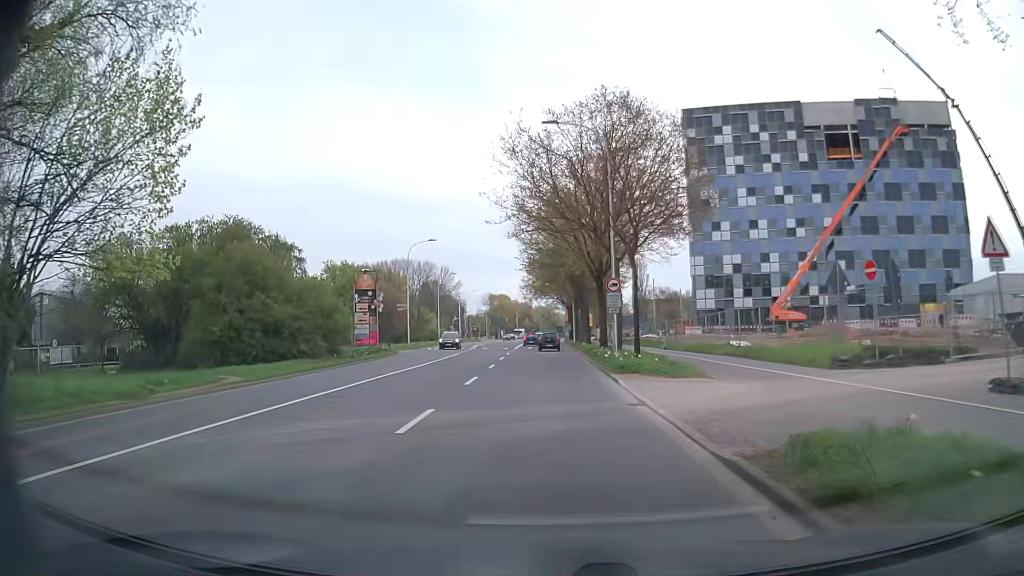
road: secondary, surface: asphalt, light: Day
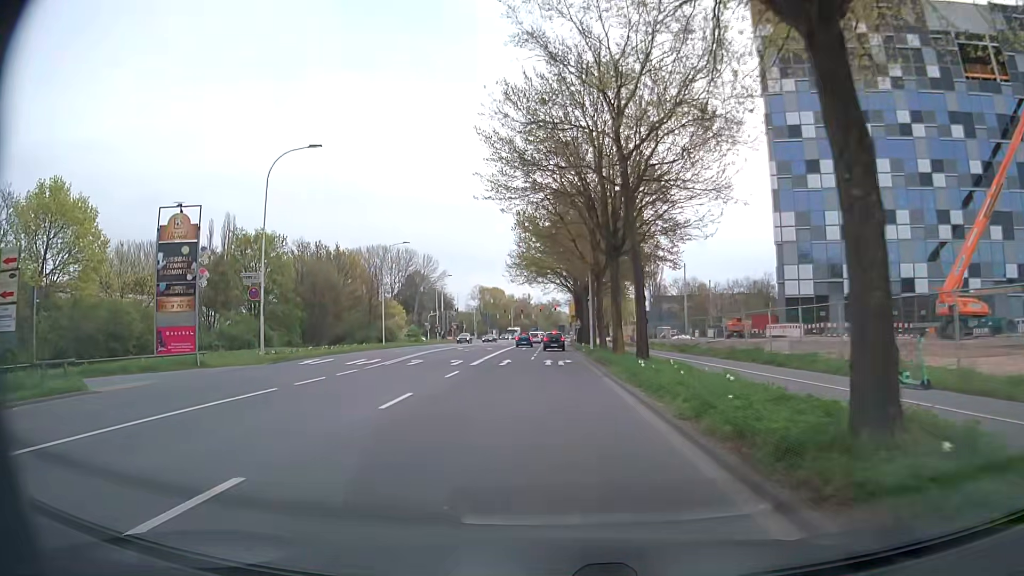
(+0.4, +33.2) m; +1°
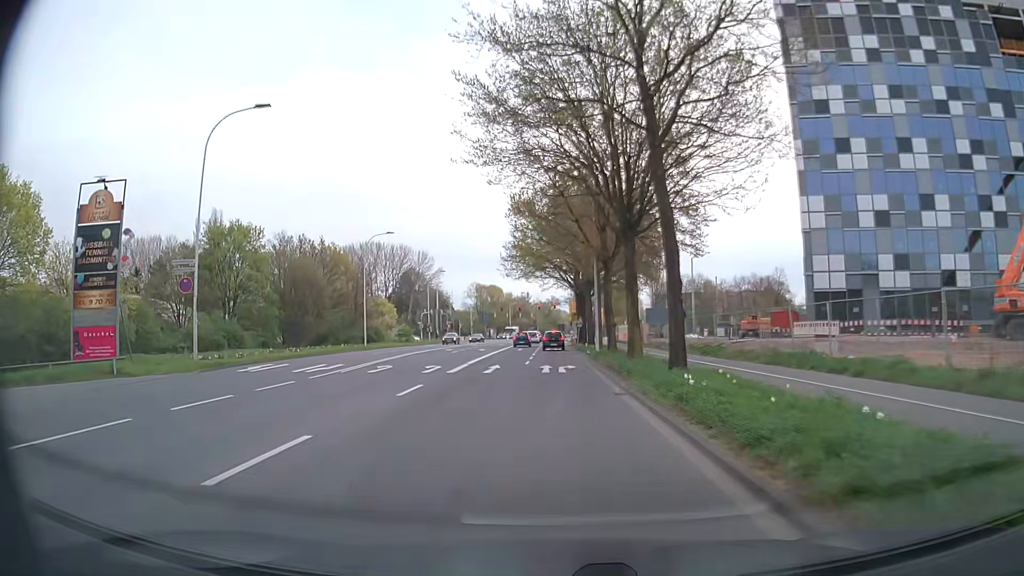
(0.0, +6.4) m; +1°
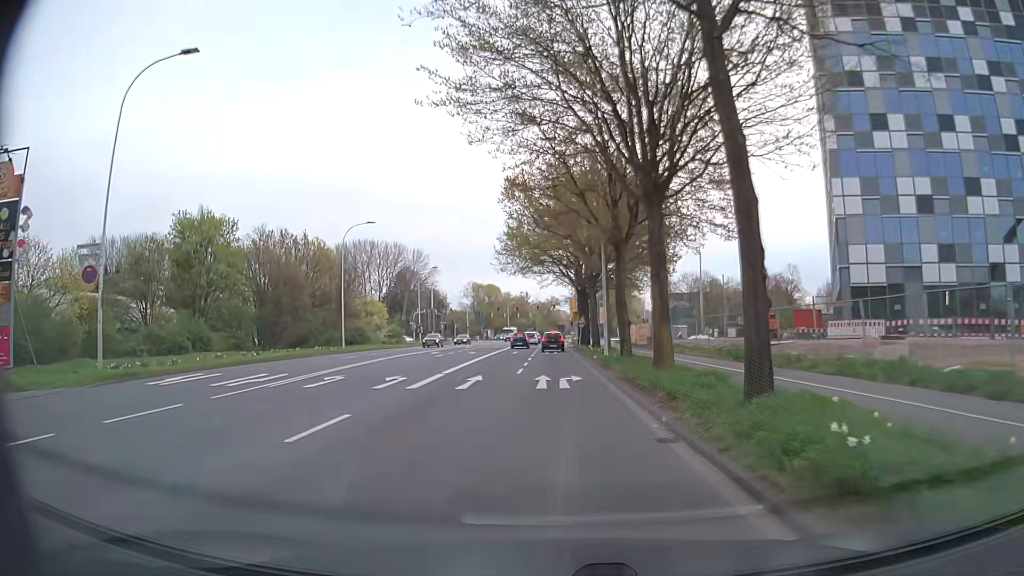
(0.0, +6.3) m; 0°
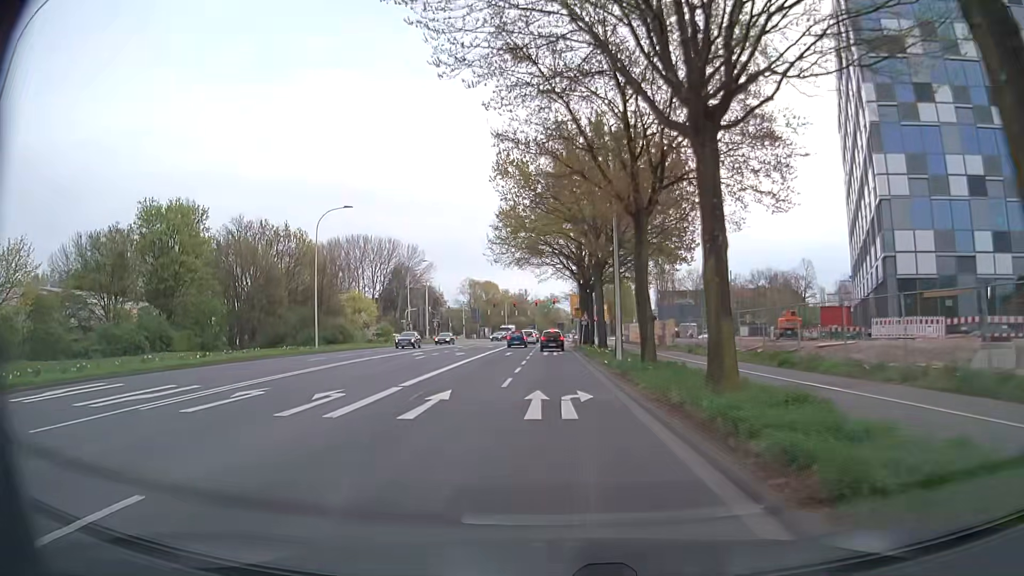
(0.0, +6.2) m; 0°
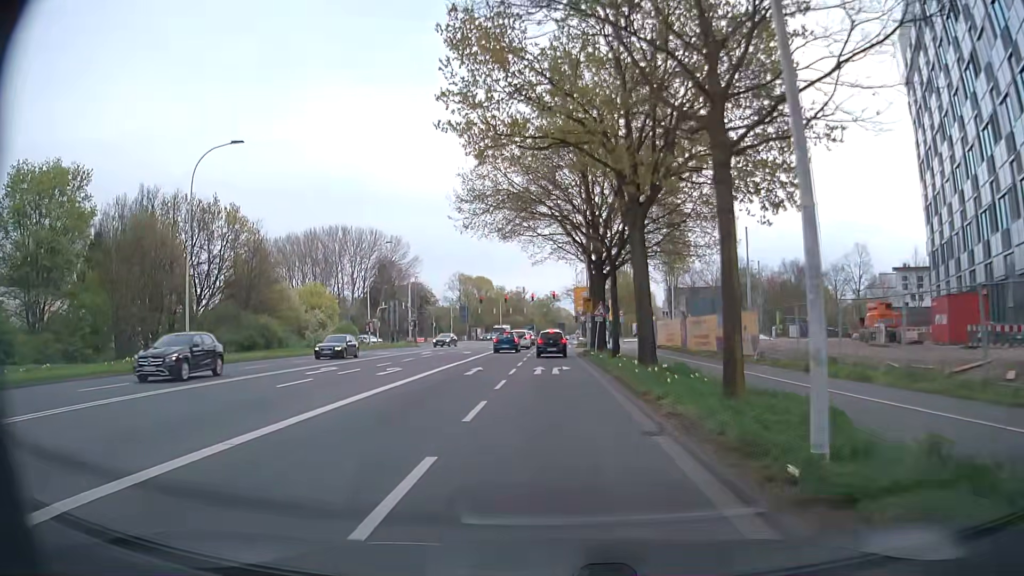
(-0.1, +18.2) m; -1°
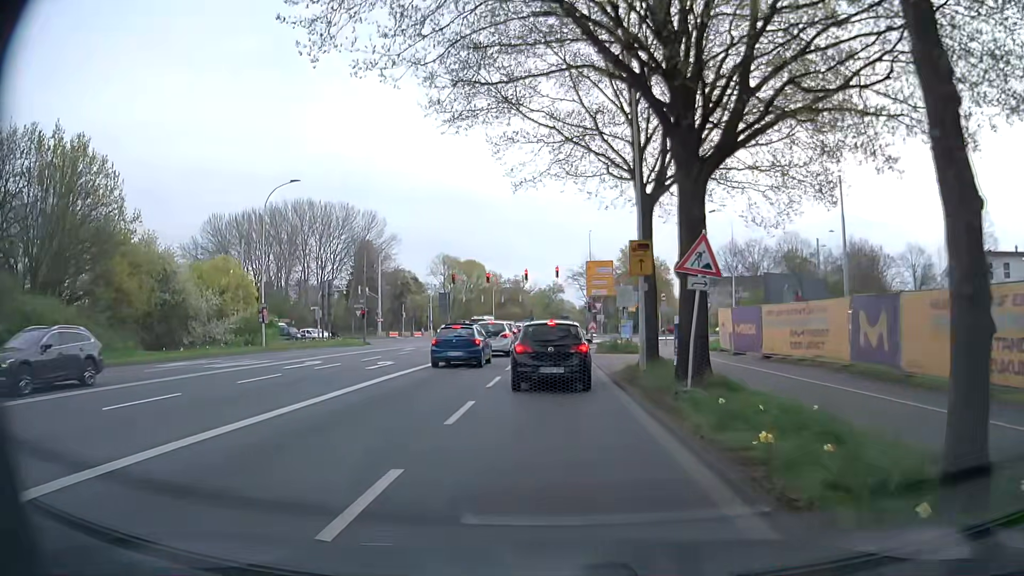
(0.0, +24.5) m; -2°
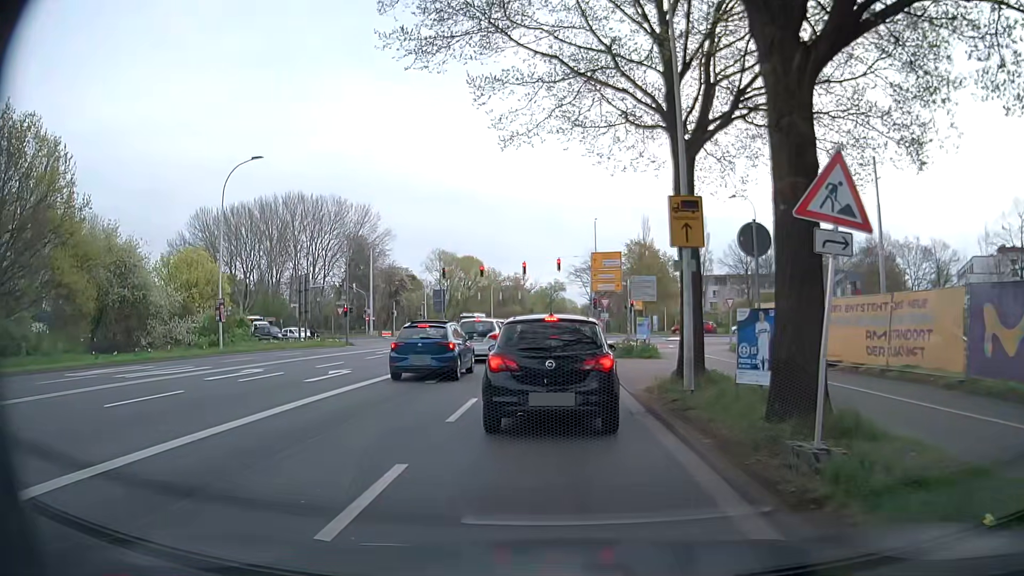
(+0.1, +5.5) m; 0°
